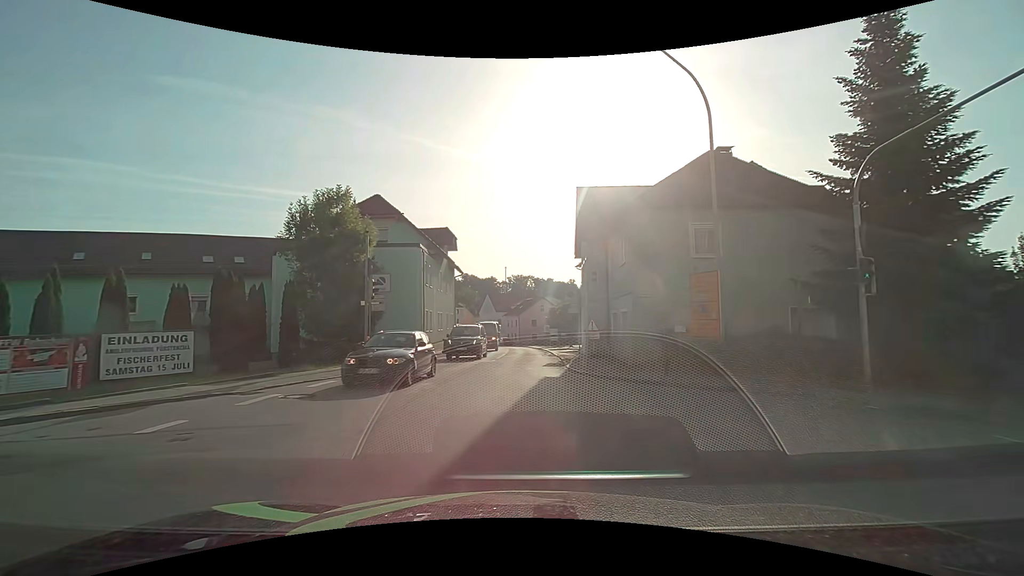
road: secondary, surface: asphalt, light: Day
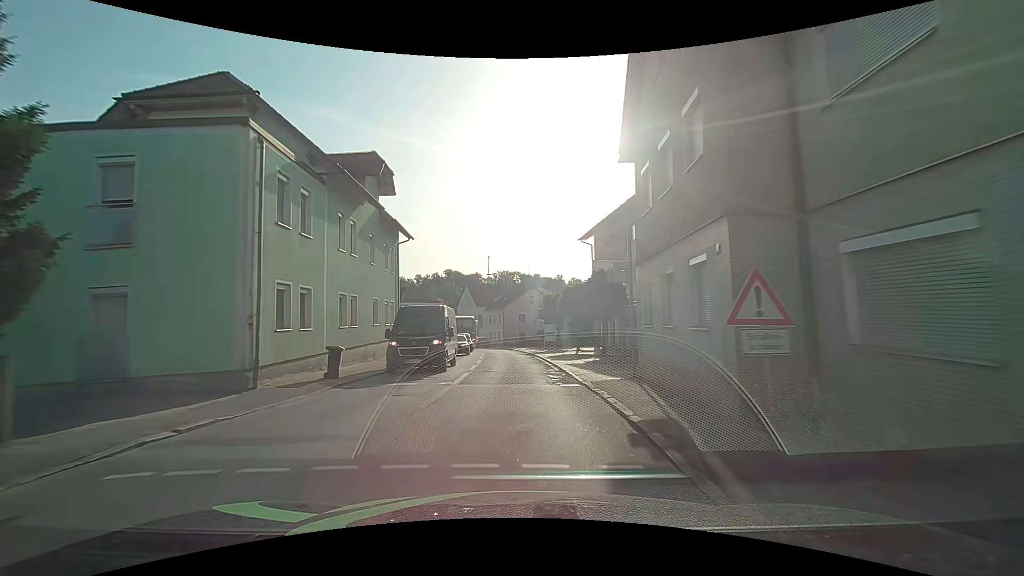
(+0.3, +17.9) m; +2°
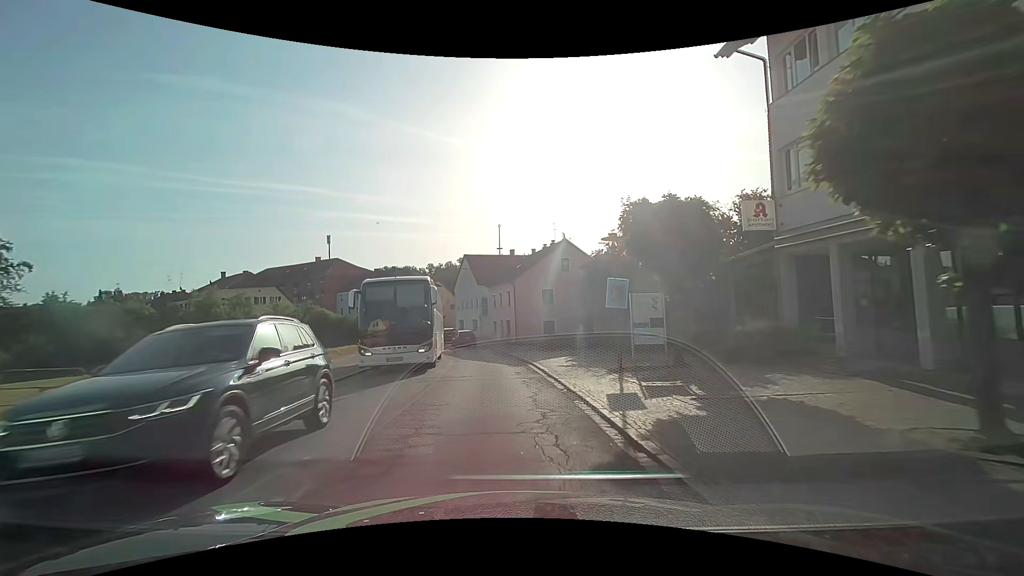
(-0.4, +30.4) m; -2°
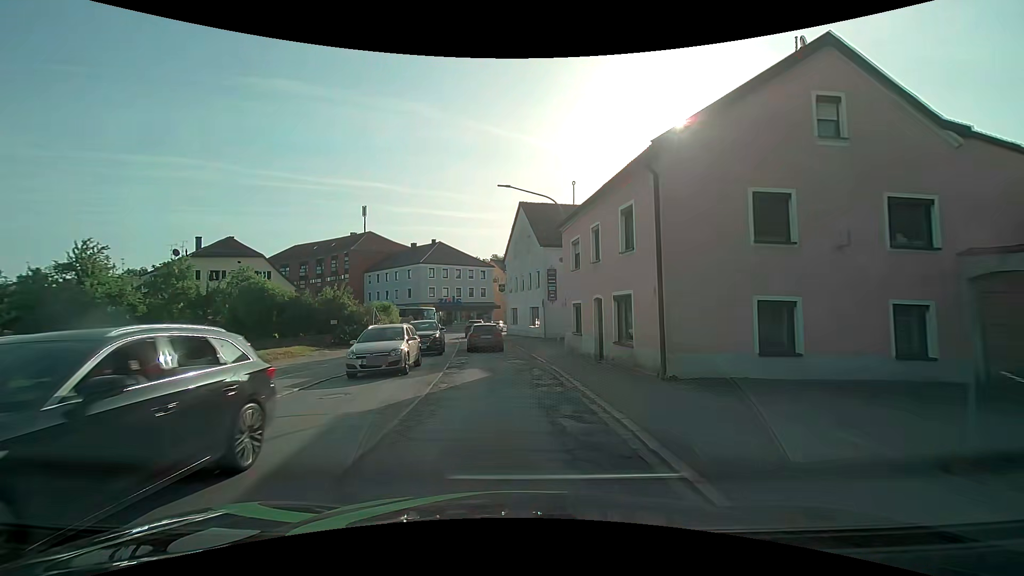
(-1.7, +27.4) m; -8°
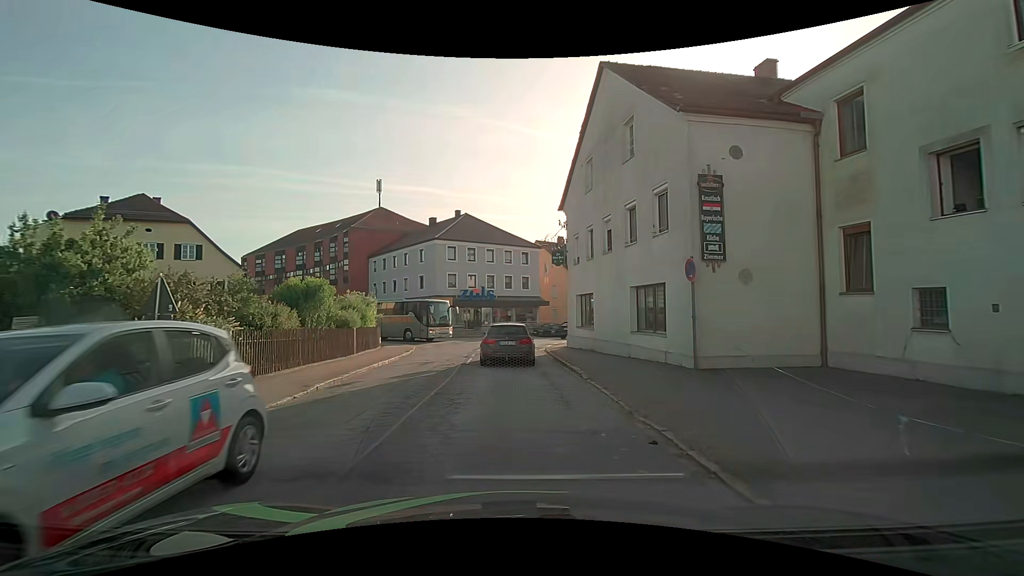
(-1.2, +23.1) m; -6°
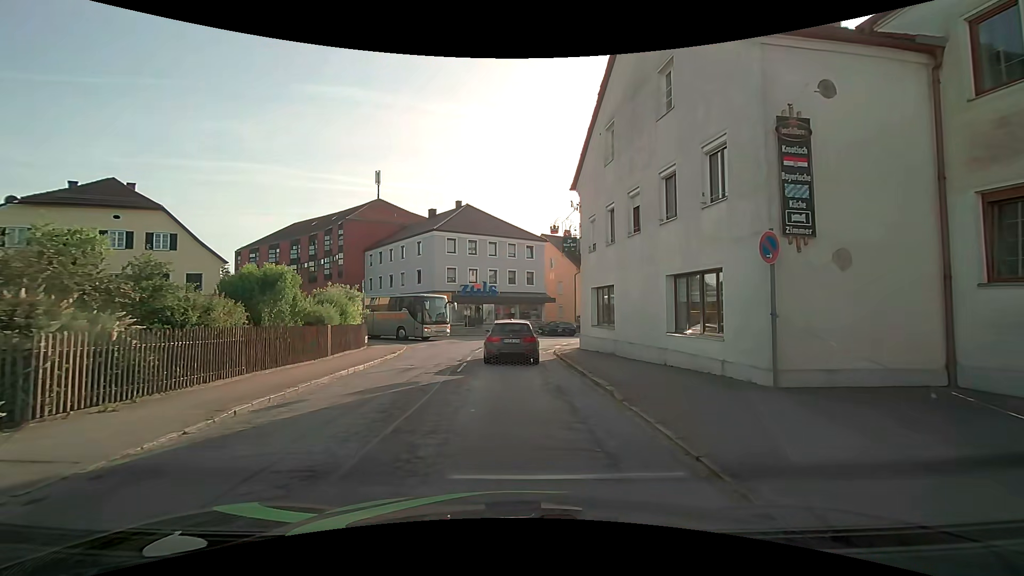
(0.0, +3.6) m; 0°
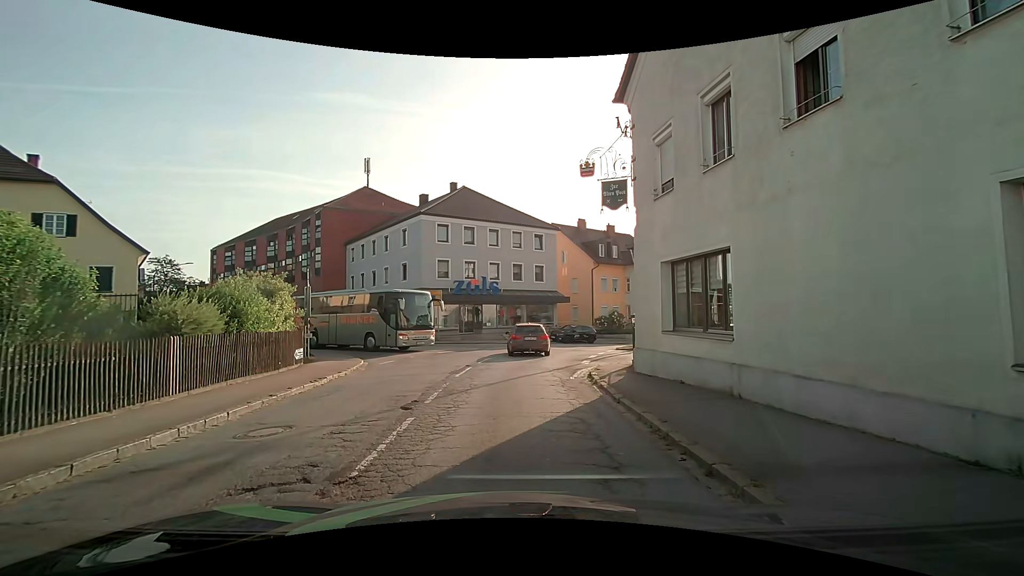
(-0.1, +8.7) m; 0°
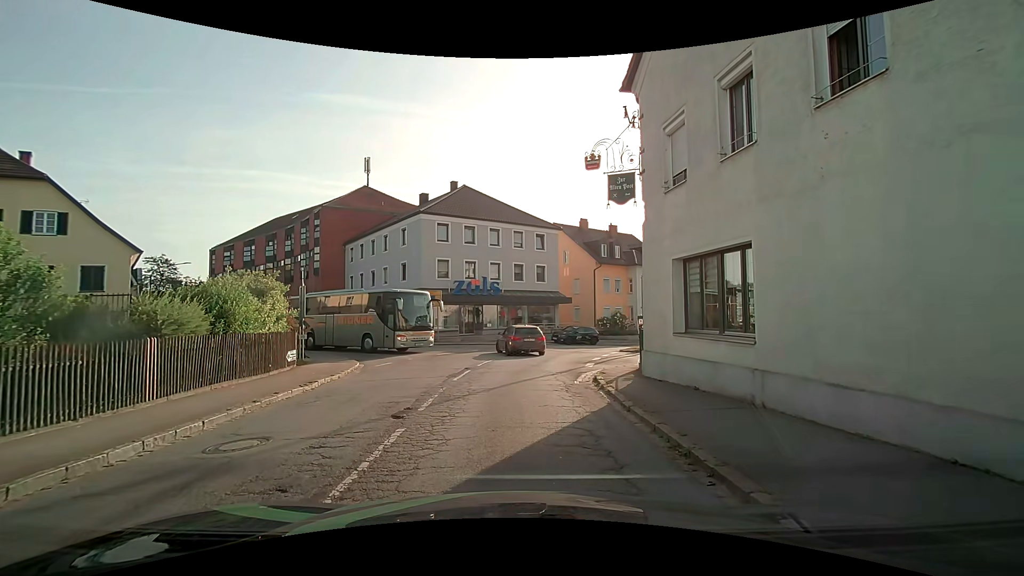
(0.0, +0.7) m; 0°
(0, +10) (0, +20) (+3, +30) (+8, +38) (+16, +44) (+24, +50) (+32, +57) (+39, +63) (+47, +69) (+55, +76) m
